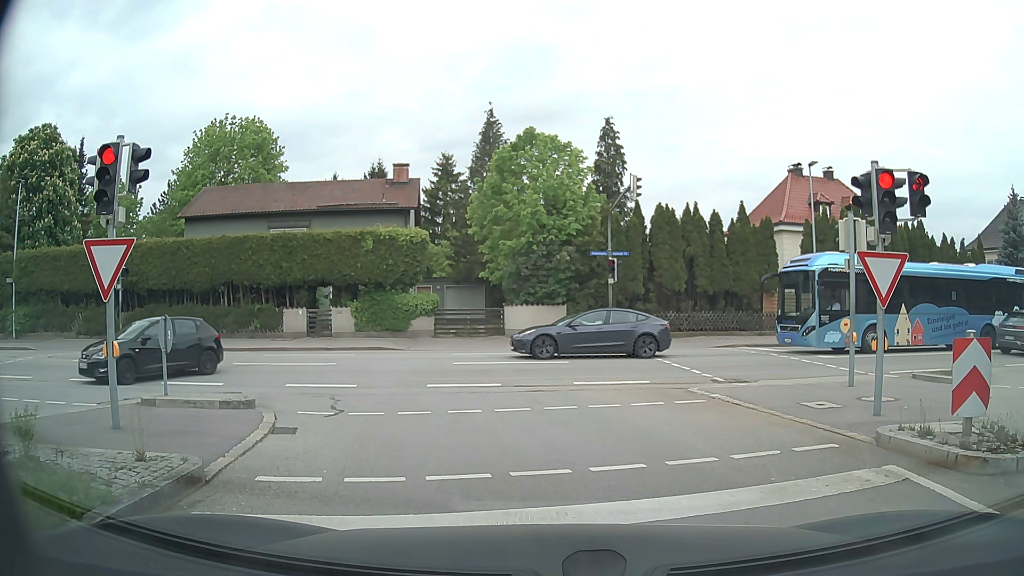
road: tertiary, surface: asphalt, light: Day
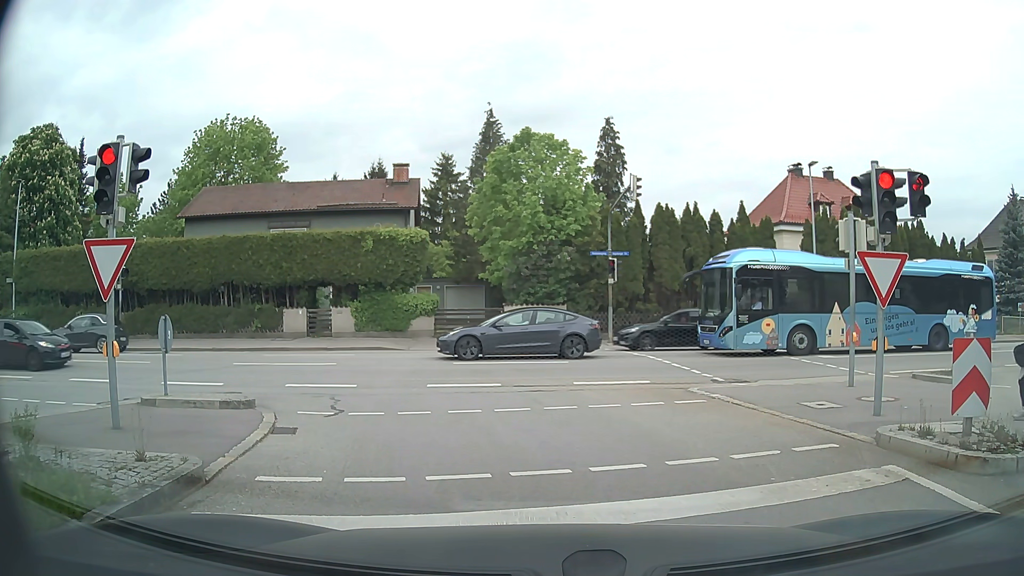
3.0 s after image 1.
(0.0, 0.0) m; 0°
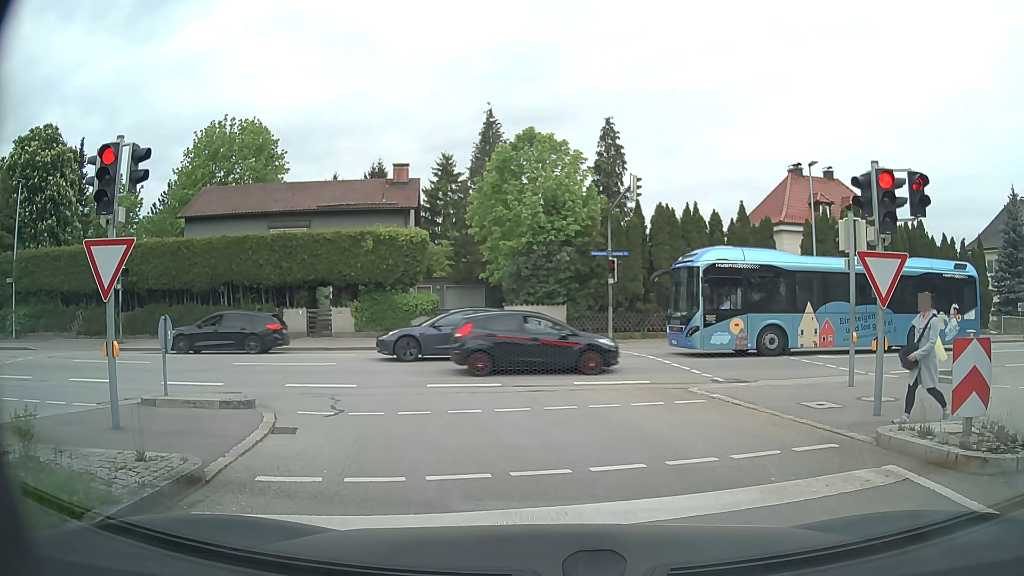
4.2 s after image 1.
(0.0, 0.0) m; 0°
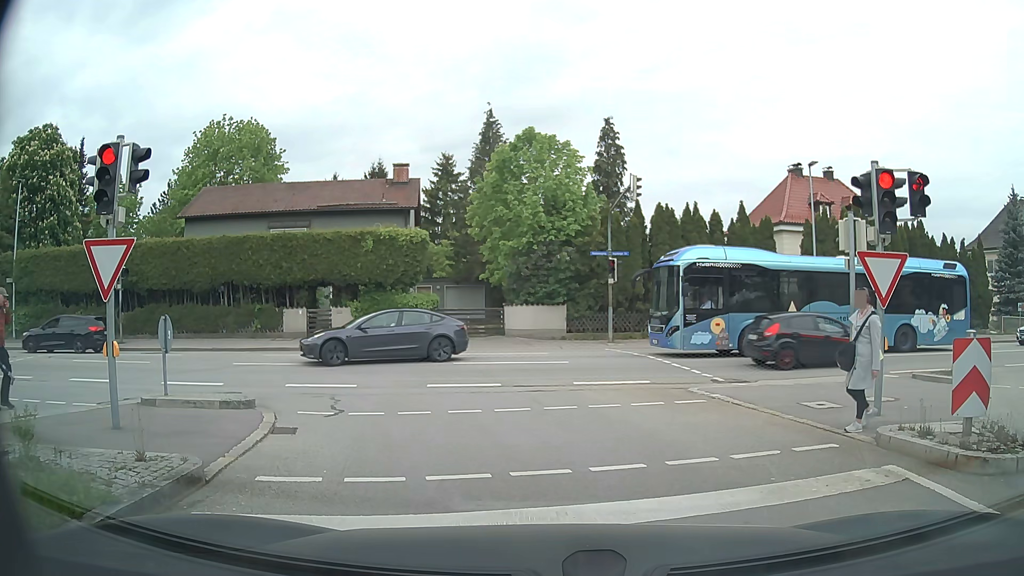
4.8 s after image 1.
(0.0, 0.0) m; 0°
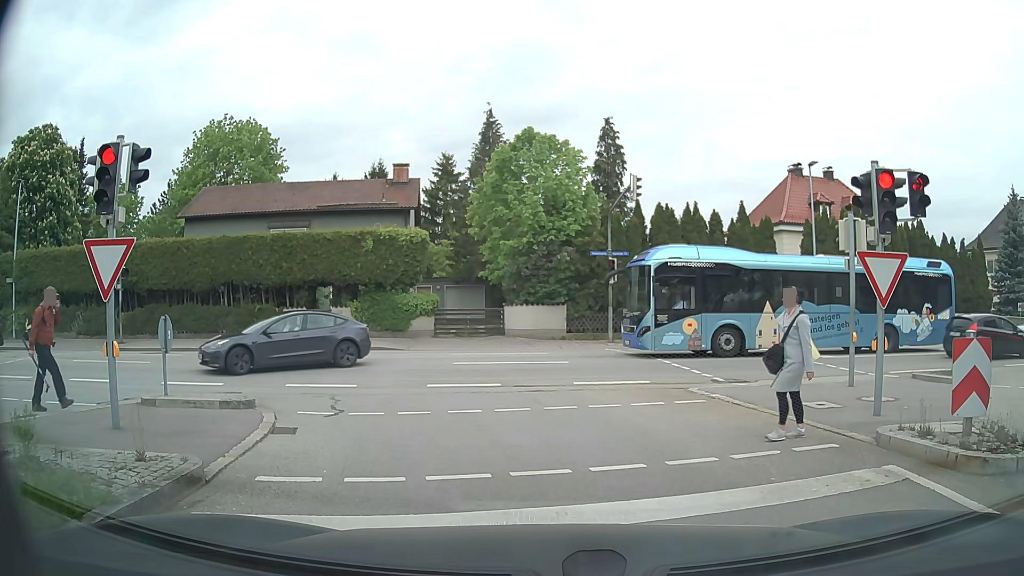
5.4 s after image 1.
(0.0, 0.0) m; 0°
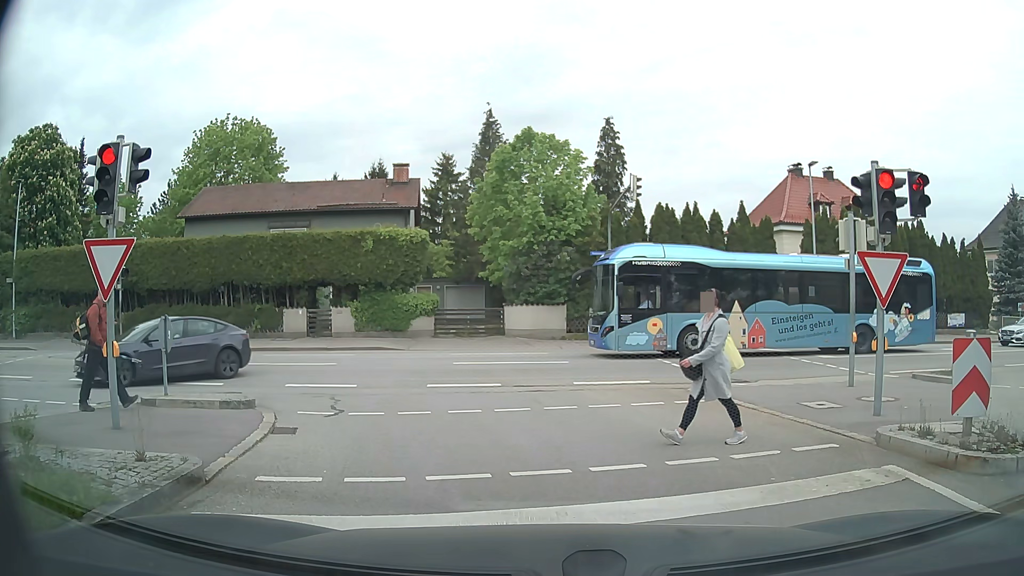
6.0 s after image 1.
(0.0, 0.0) m; 0°
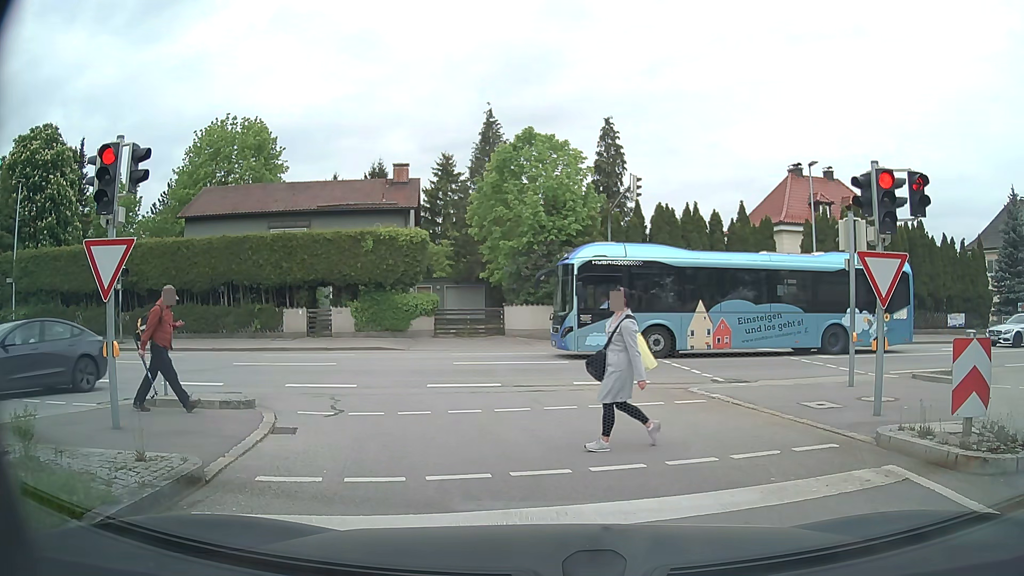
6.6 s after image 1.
(0.0, 0.0) m; 0°
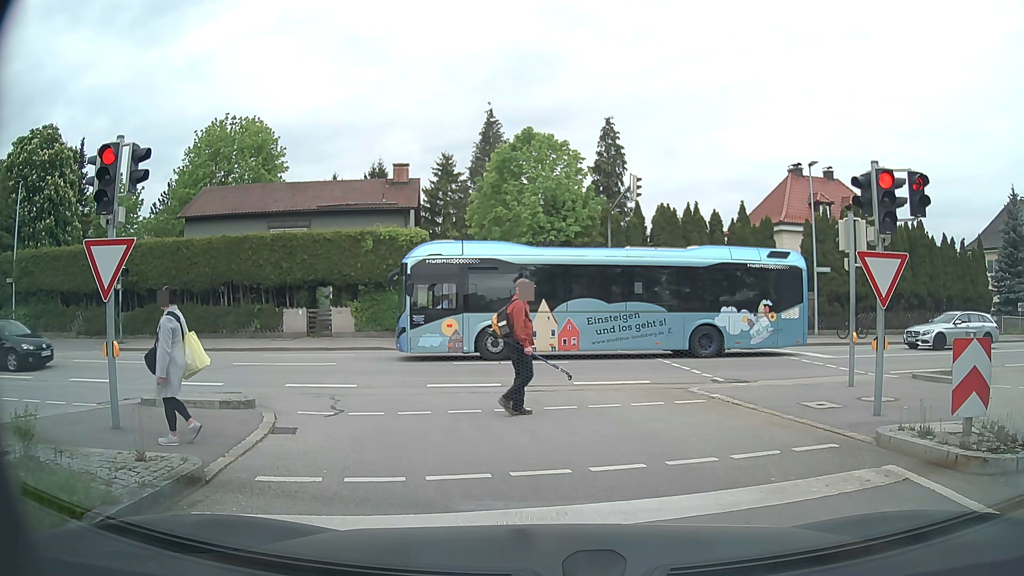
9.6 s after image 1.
(0.0, 0.0) m; 0°
(0, +10) (-3, +19) (-12, +23) (-22, +23) (-32, +22) (-41, +21) (-51, +19) (-61, +18) (-71, +17) (-81, +15) m
